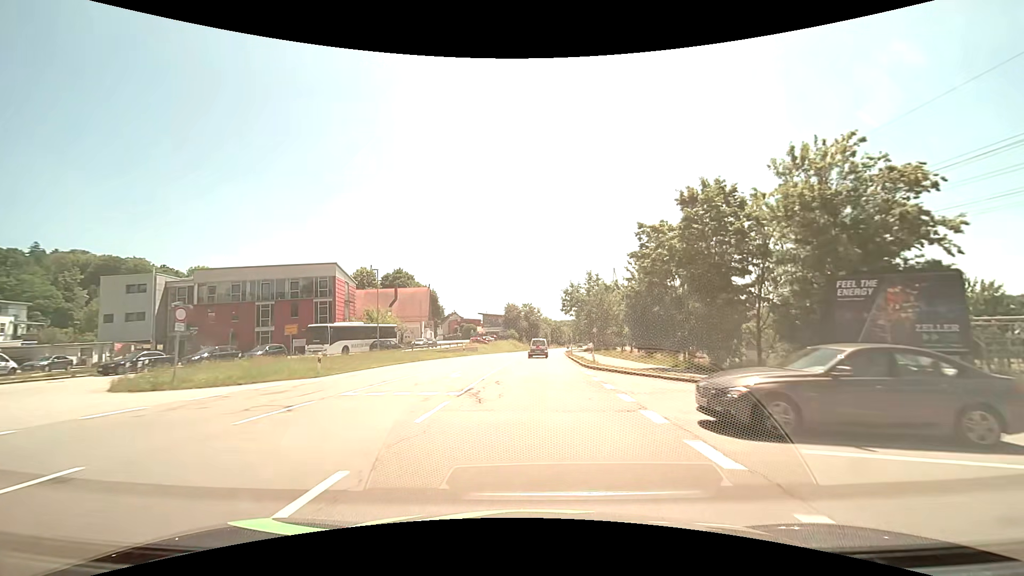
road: primary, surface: asphalt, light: Day
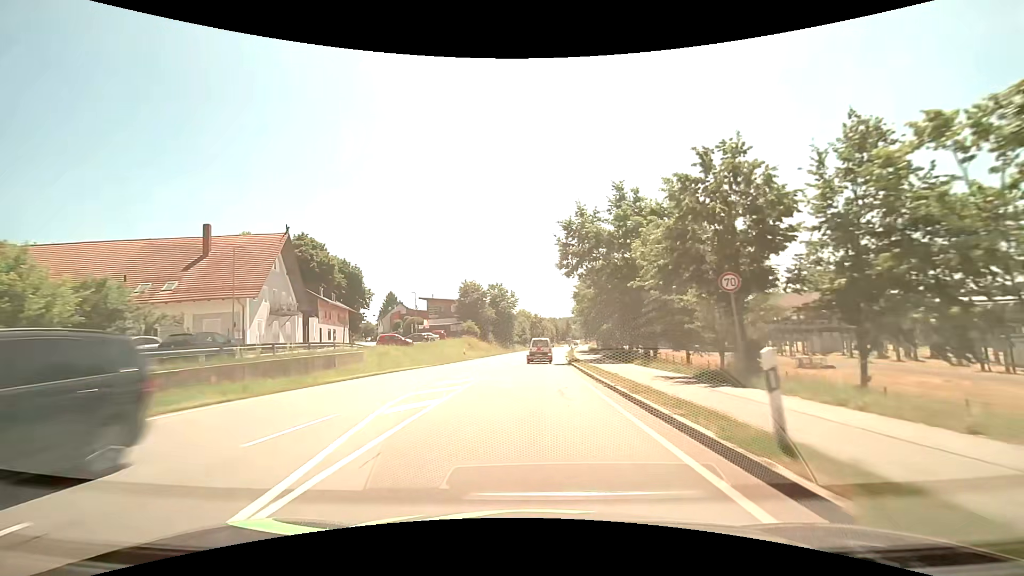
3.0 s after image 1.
(+1.1, +47.4) m; +3°
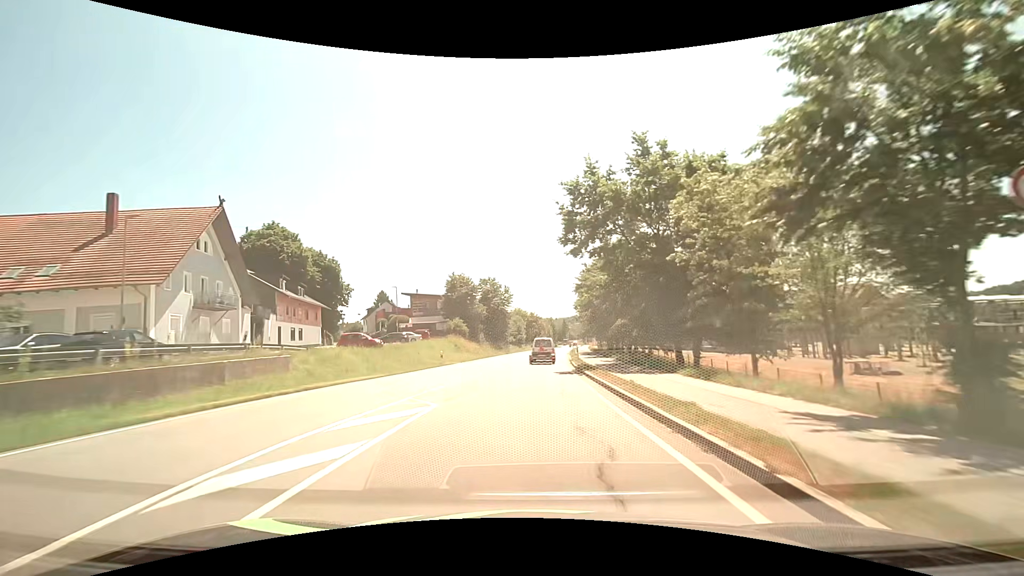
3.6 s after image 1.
(0.0, +9.3) m; 0°
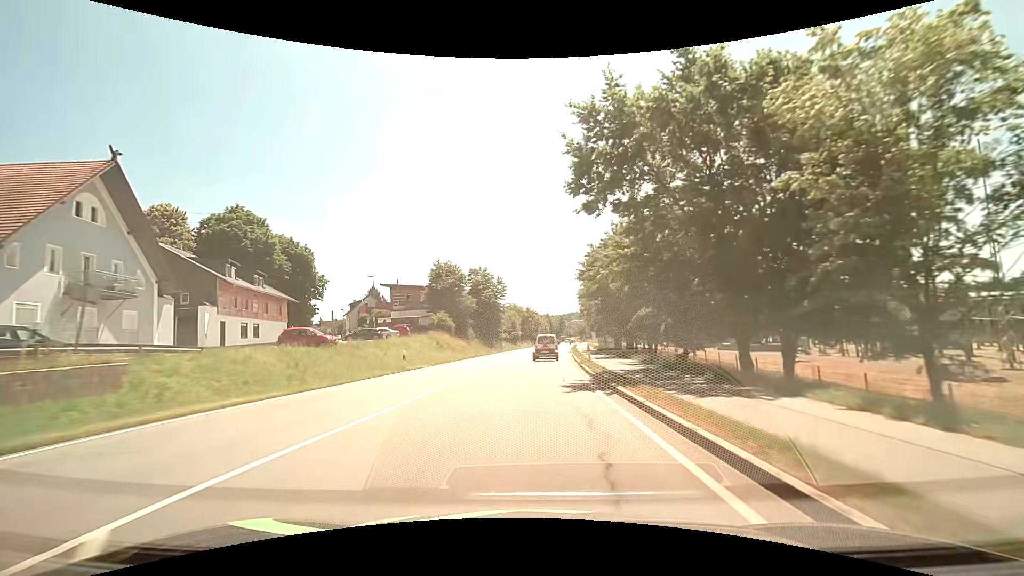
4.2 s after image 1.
(0.0, +9.2) m; 0°
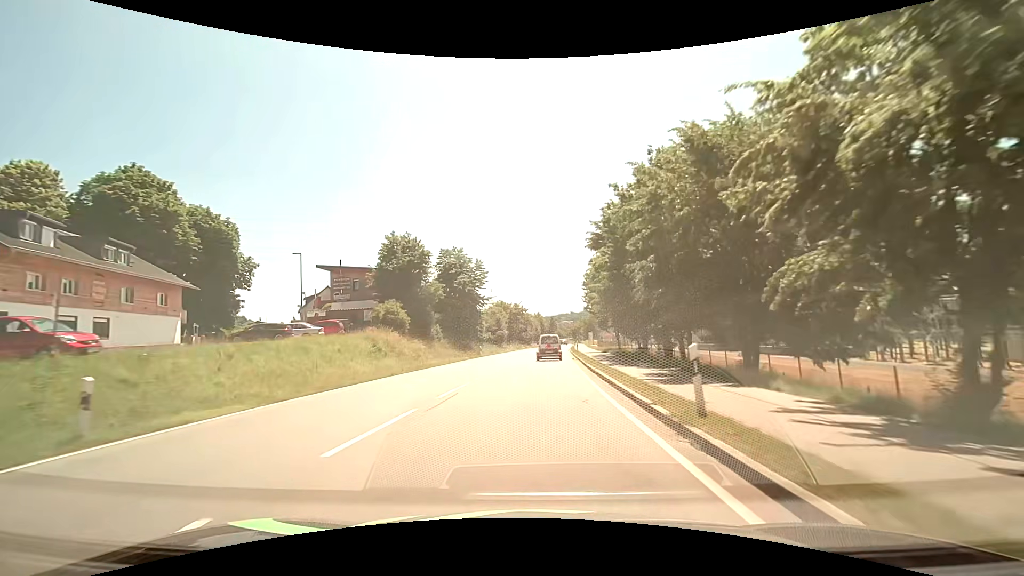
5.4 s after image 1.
(+0.2, +17.9) m; +1°
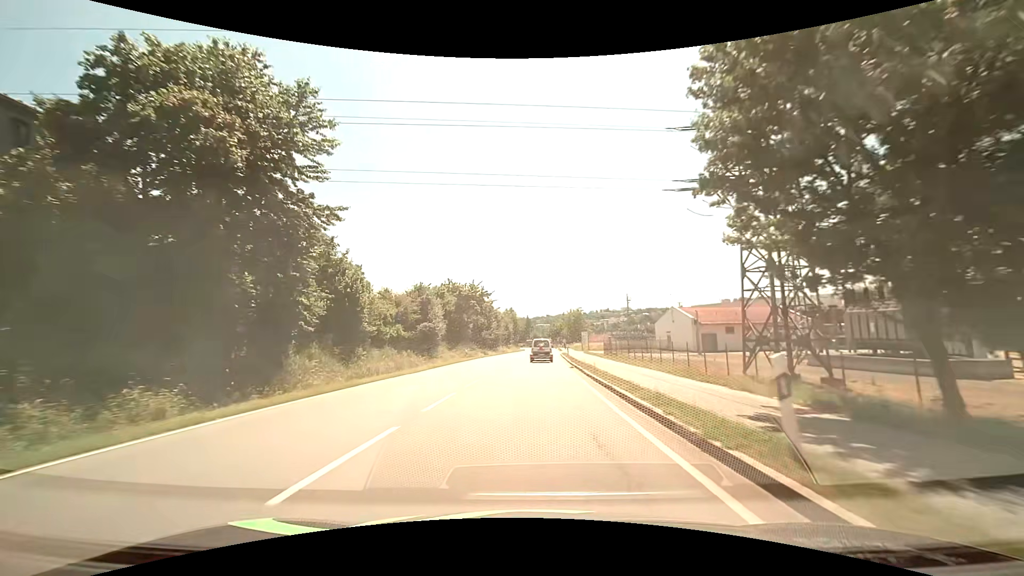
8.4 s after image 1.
(+1.5, +43.6) m; +3°
(0, +10) (0, +20) (0, +30) (+1, +40) (+1, +50) (+1, +60) (+2, +70) (+2, +80) (+3, +90) (+3, +100) m
